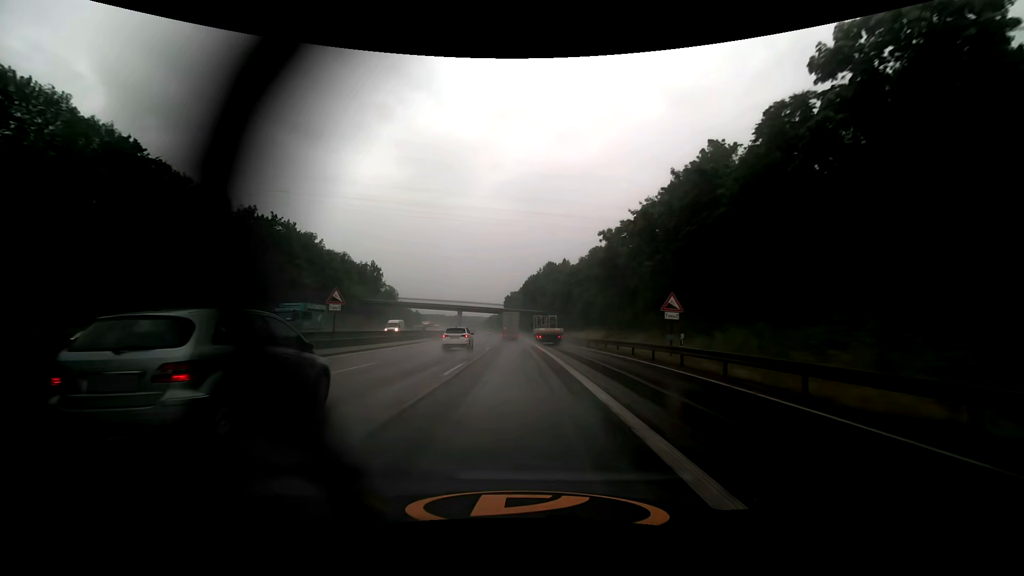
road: motorway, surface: asphalt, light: Day
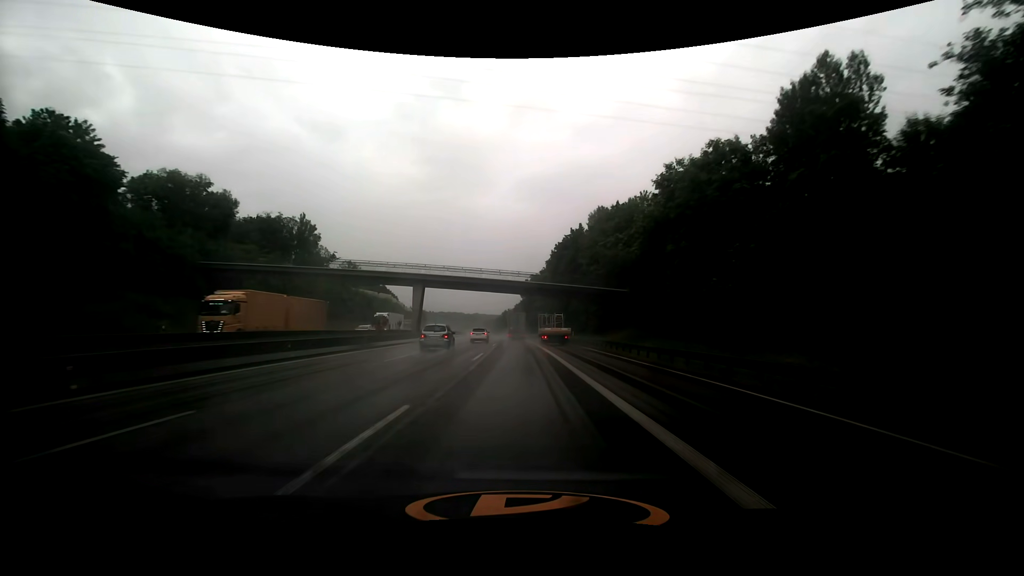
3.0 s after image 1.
(-1.7, +66.0) m; -2°
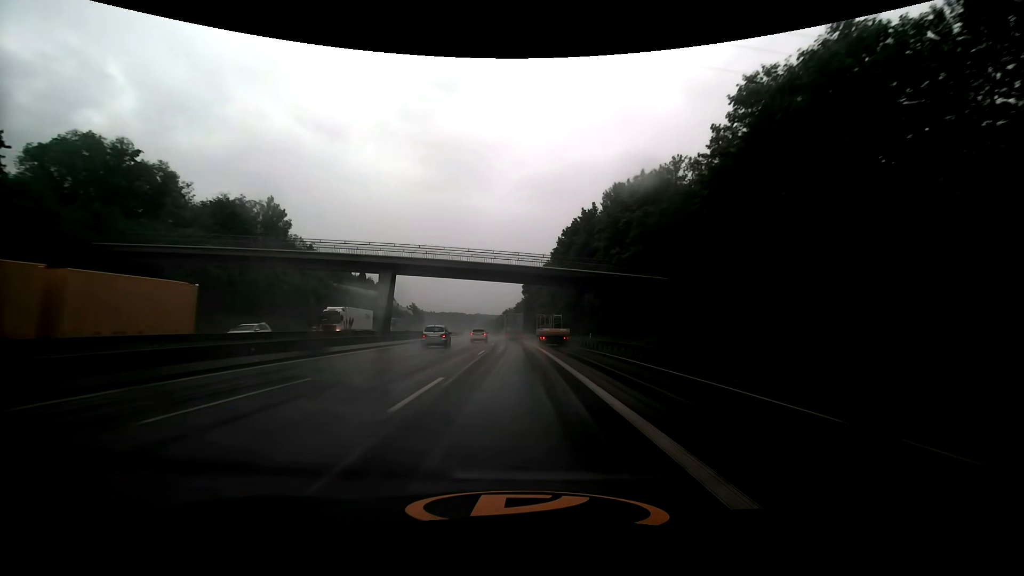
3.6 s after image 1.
(0.0, +13.5) m; 0°
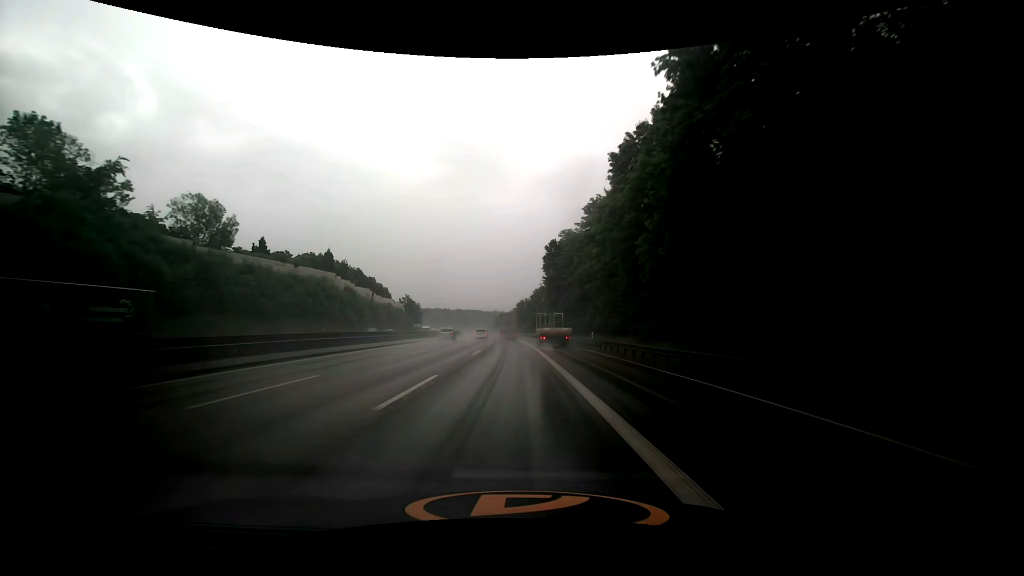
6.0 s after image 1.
(-0.7, +53.7) m; -2°
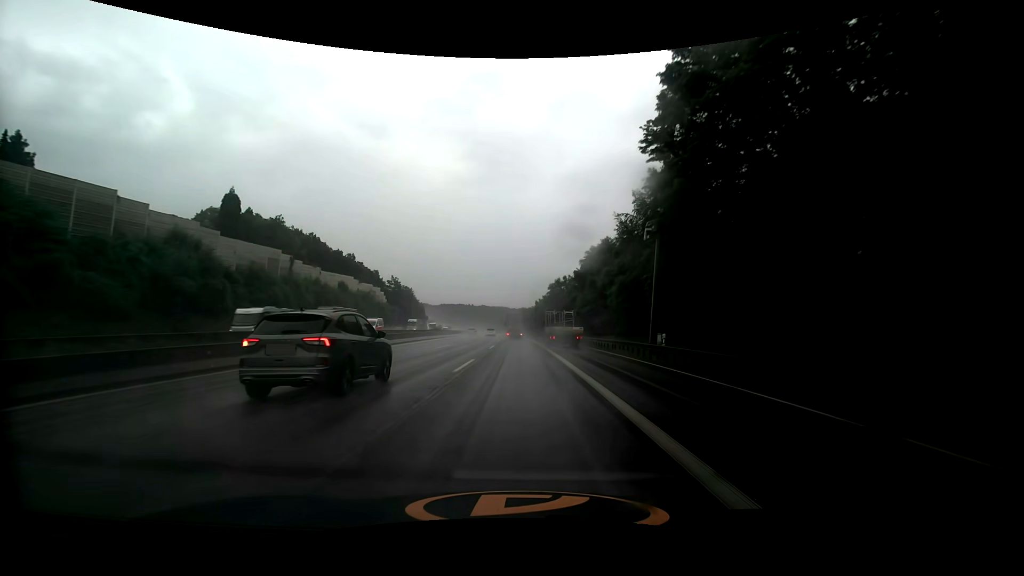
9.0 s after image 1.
(-2.0, +66.5) m; -3°
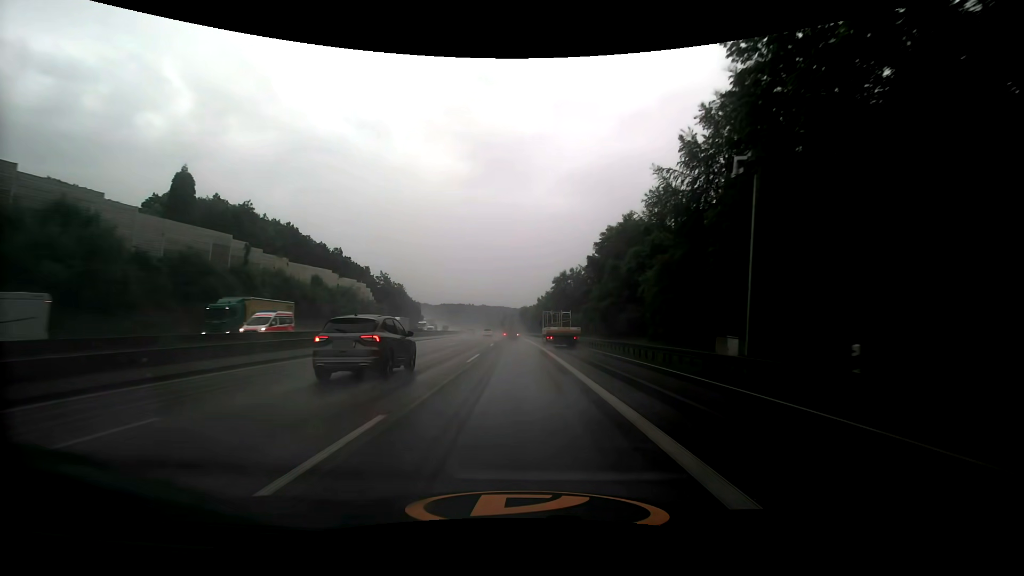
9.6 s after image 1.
(0.0, +13.2) m; 0°
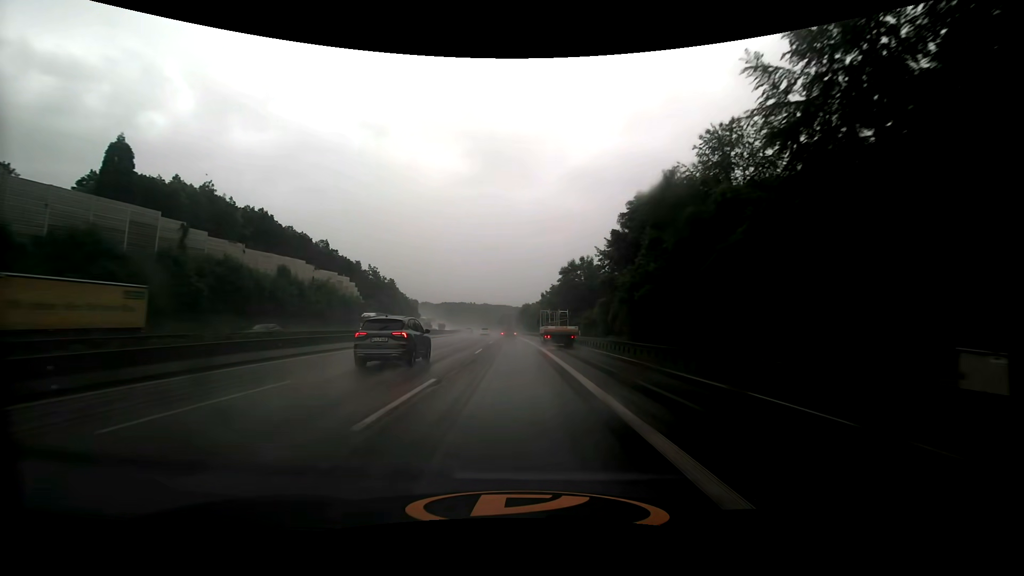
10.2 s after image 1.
(0.0, +13.2) m; 0°
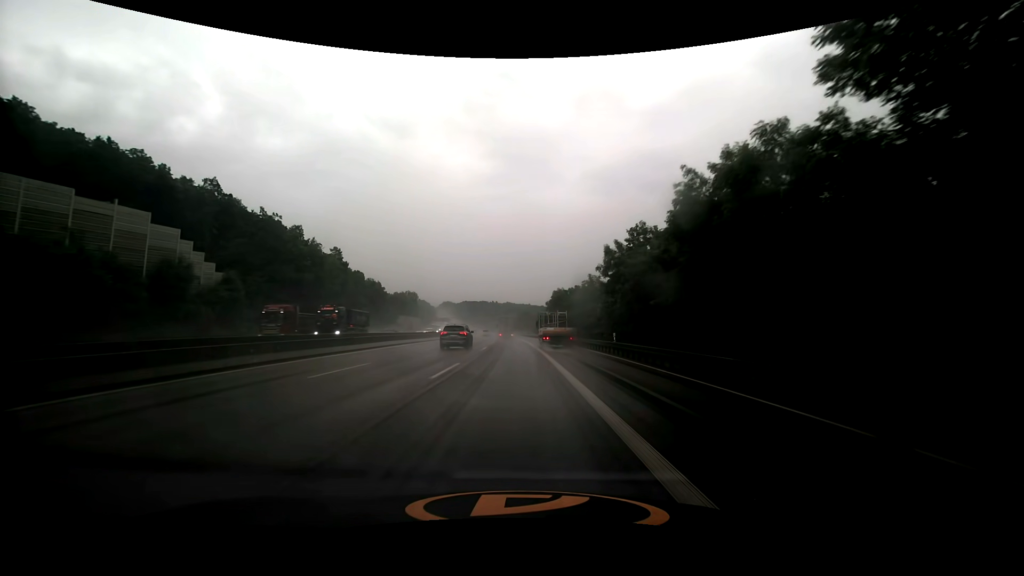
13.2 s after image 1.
(-1.7, +66.1) m; -3°
(0, +10) (0, +20) (0, +30) (-1, +40) (-1, +50) (-1, +60) (-2, +70) (-2, +80) (-3, +90) (-4, +100) m
